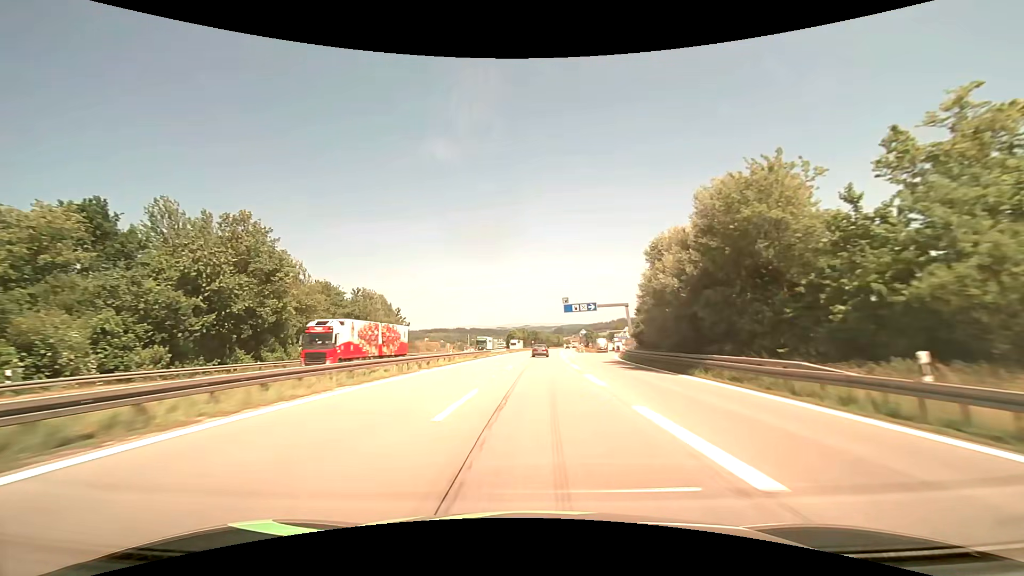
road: motorway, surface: asphalt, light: Day
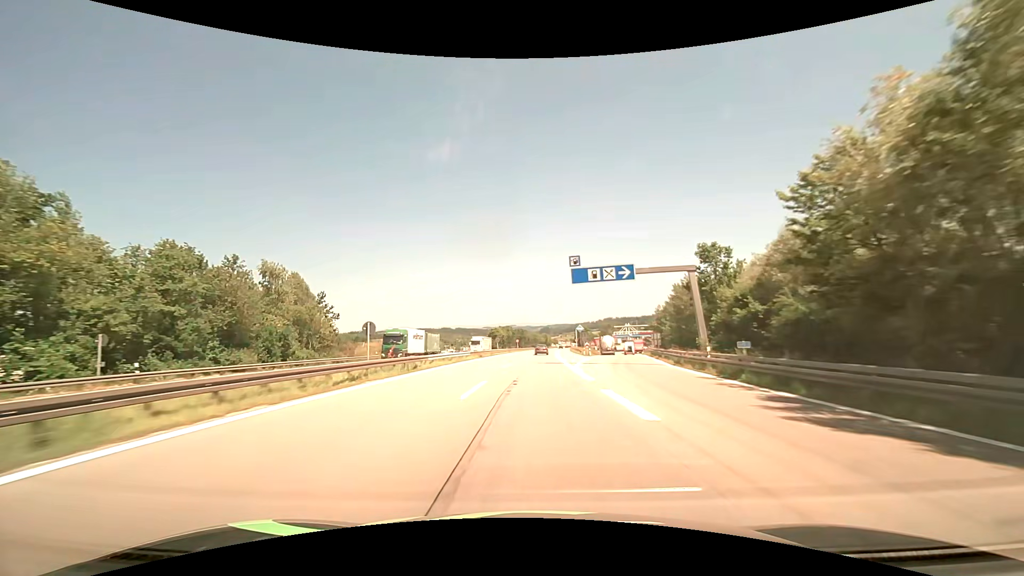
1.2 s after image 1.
(+0.5, +31.7) m; +1°
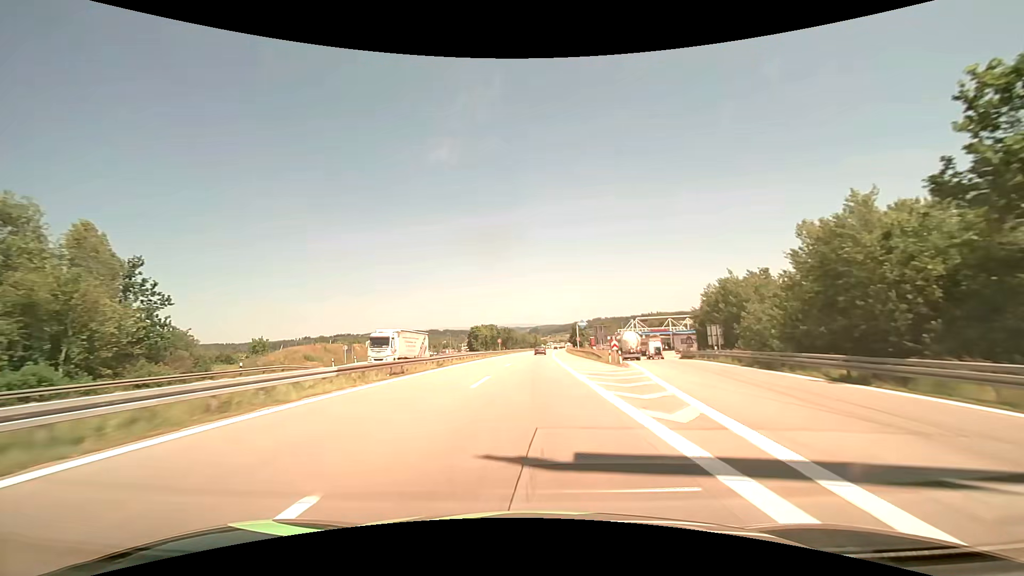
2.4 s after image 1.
(+0.5, +31.7) m; +2°
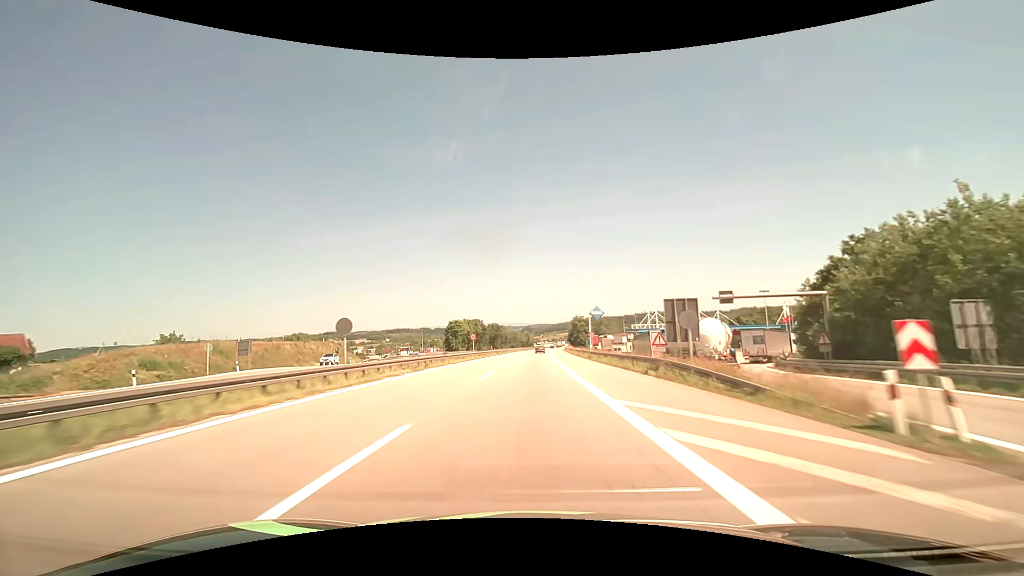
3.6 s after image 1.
(+0.3, +31.7) m; +1°
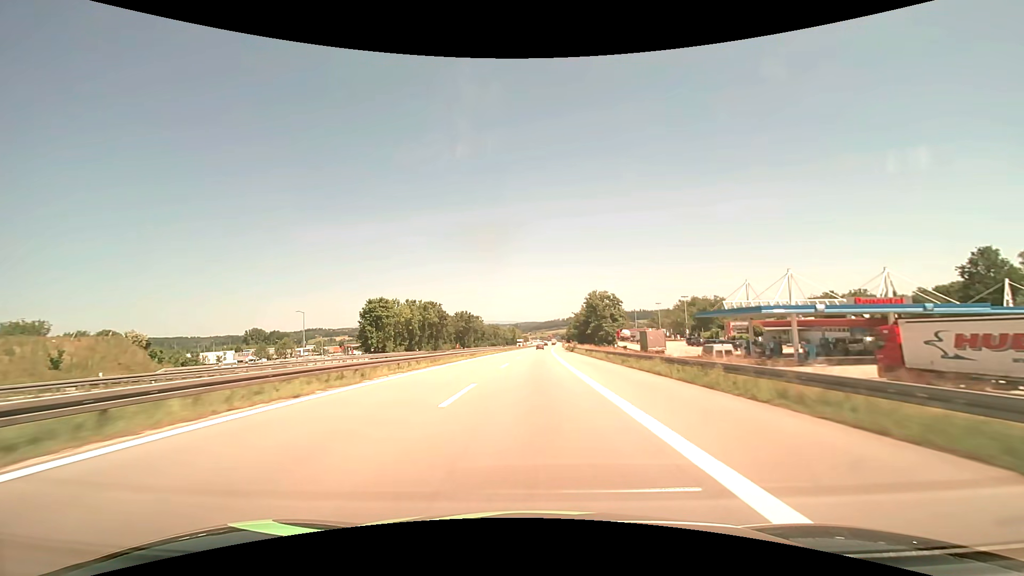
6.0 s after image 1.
(+0.5, +63.4) m; +1°
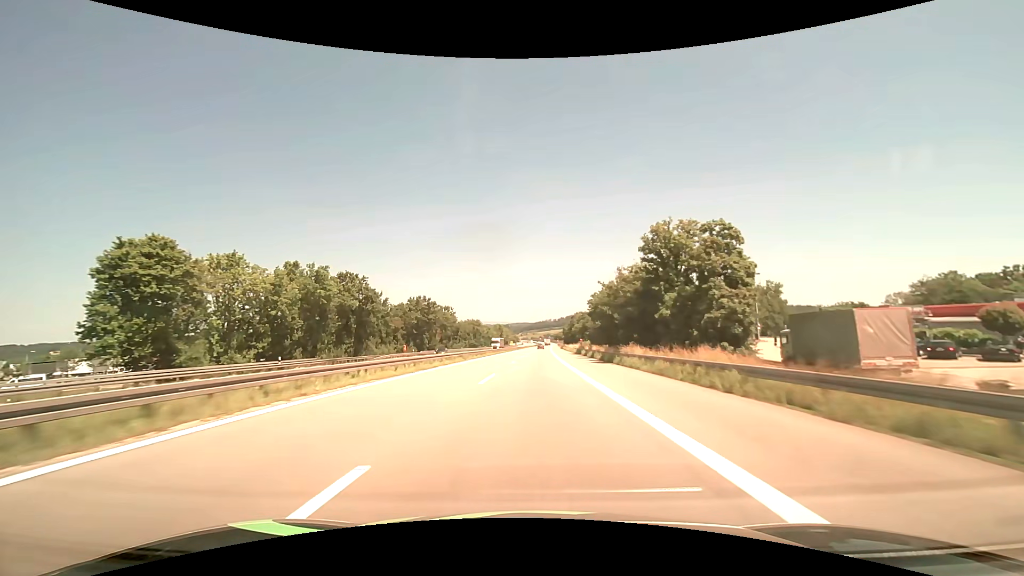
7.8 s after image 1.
(+0.4, +47.5) m; +1°
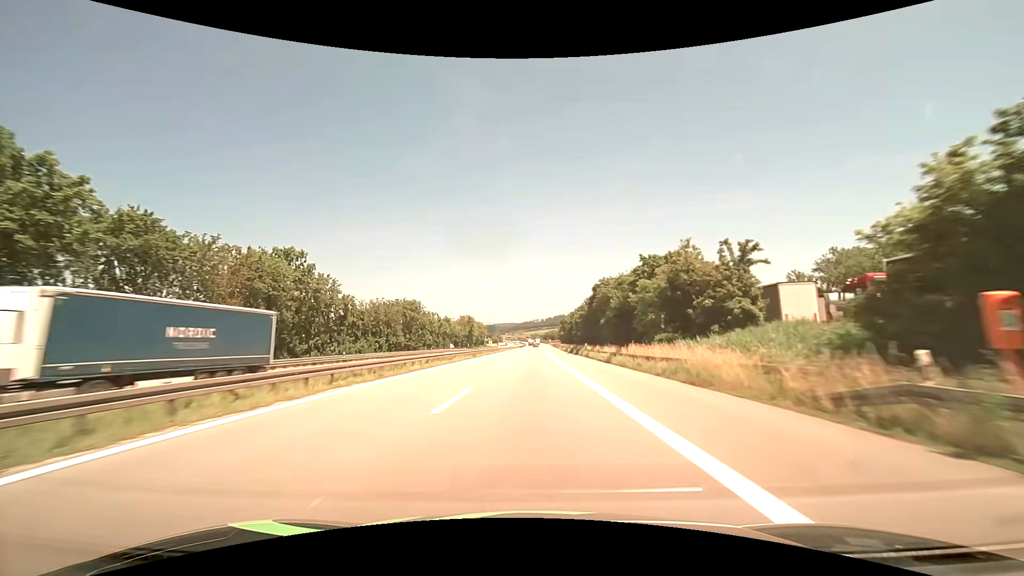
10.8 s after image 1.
(+1.3, +79.2) m; +2°
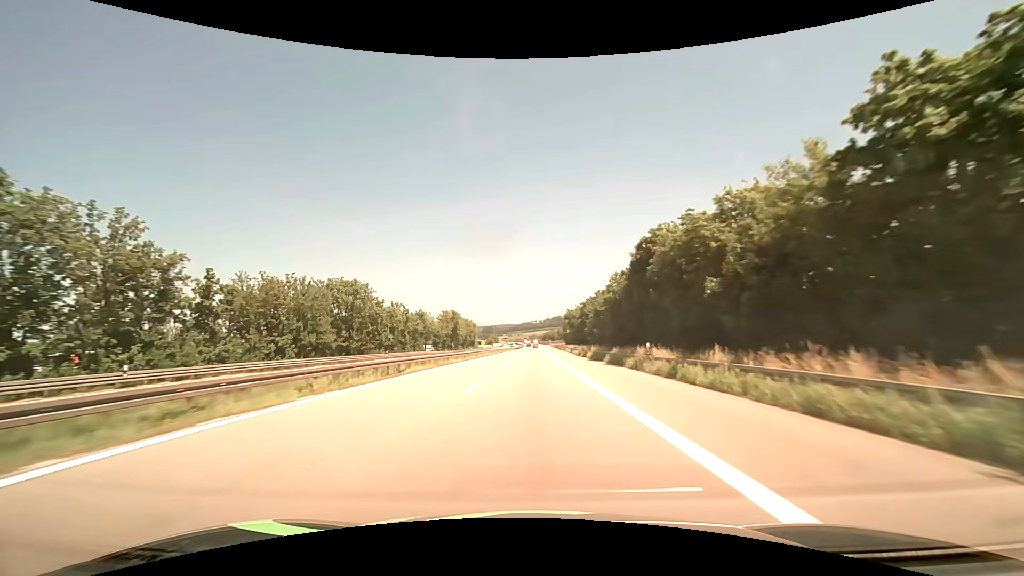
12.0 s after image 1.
(0.0, +31.7) m; 0°
(0, +10) (0, +20) (0, +30) (0, +40) (0, +50) (0, +60) (0, +70) (+1, +80) (+1, +90) (+1, +100) m
